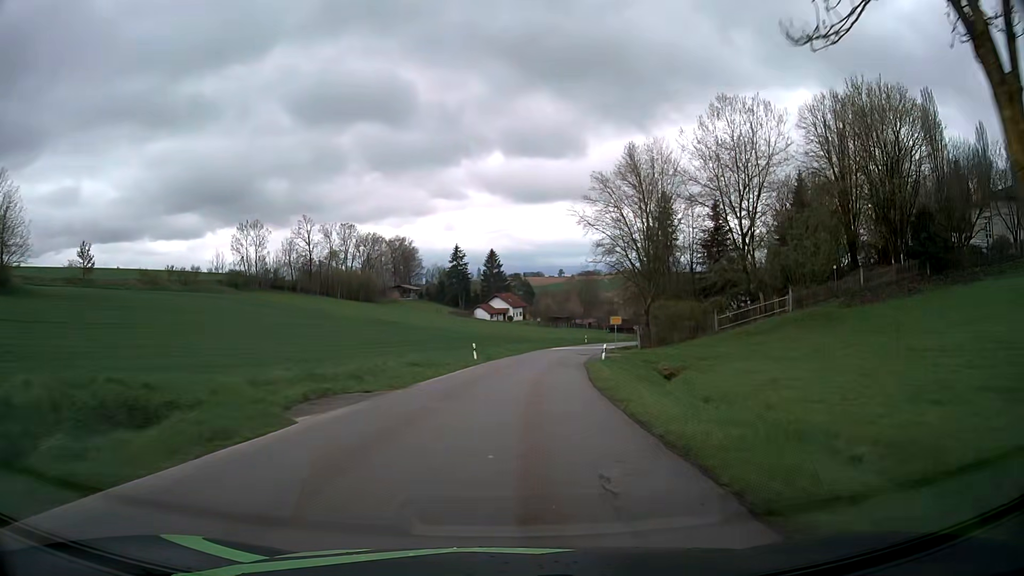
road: tertiary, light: Day
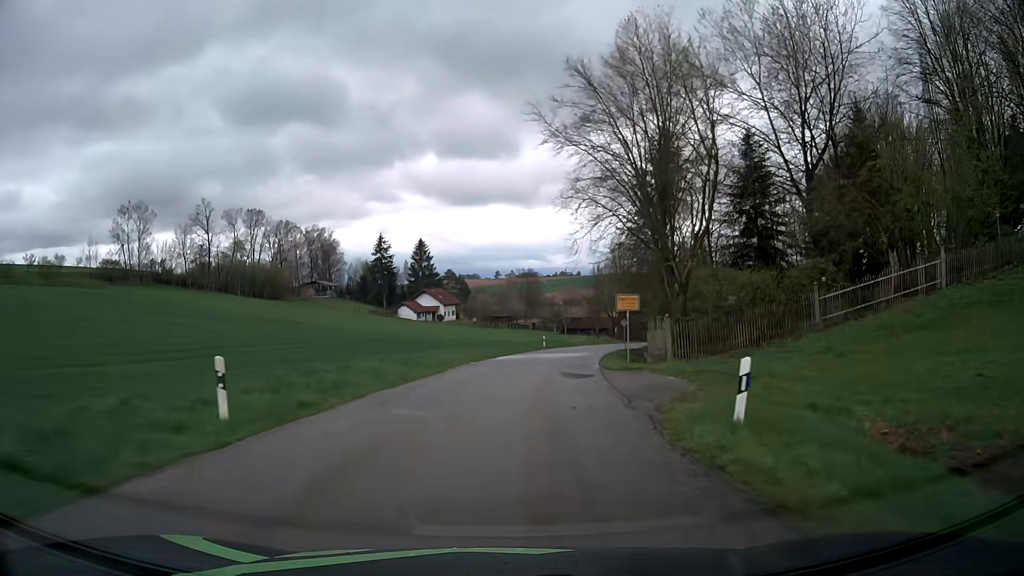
(+1.4, +28.1) m; +5°
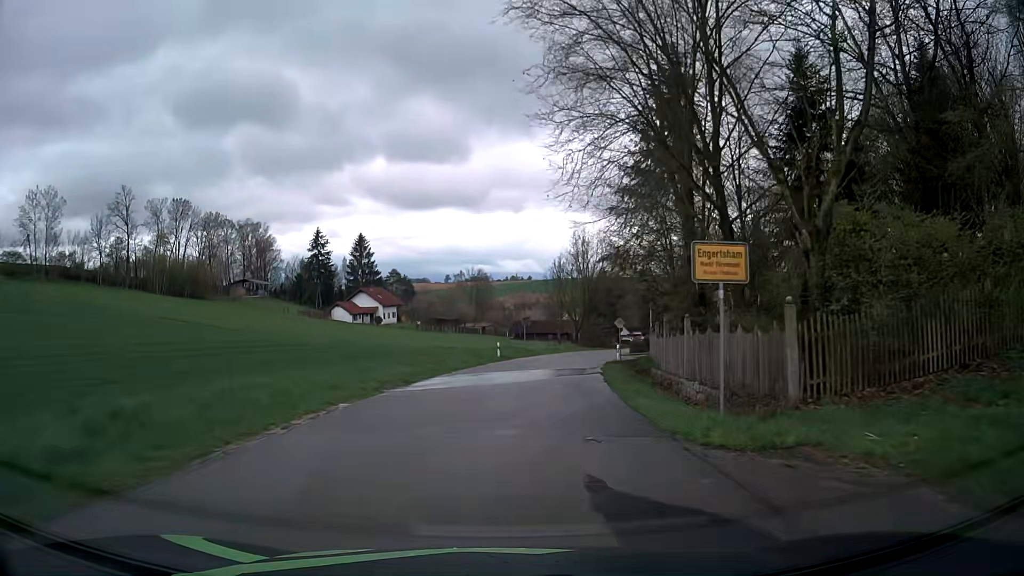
(+0.6, +16.9) m; +4°
